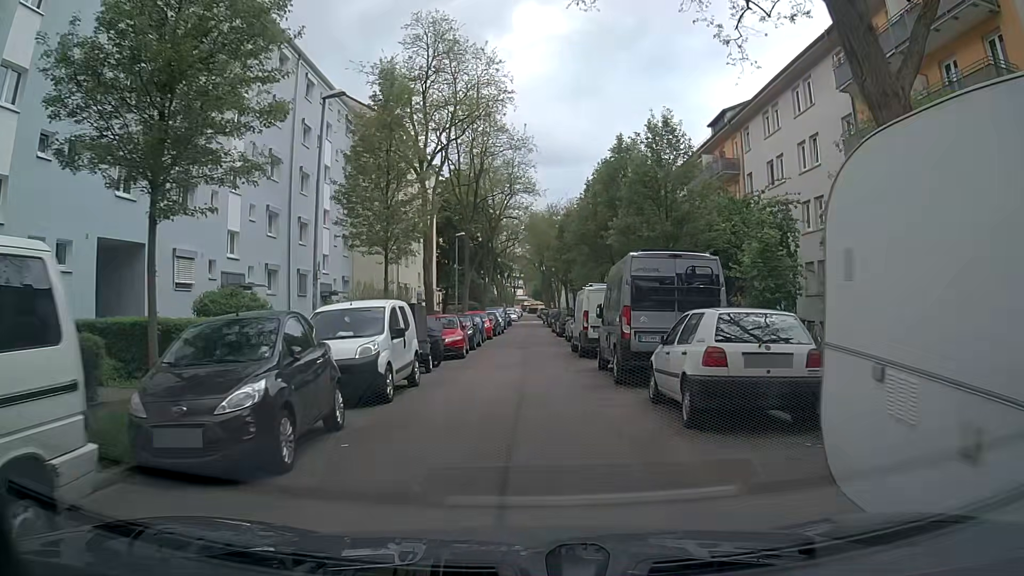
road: residential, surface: asphalt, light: Day
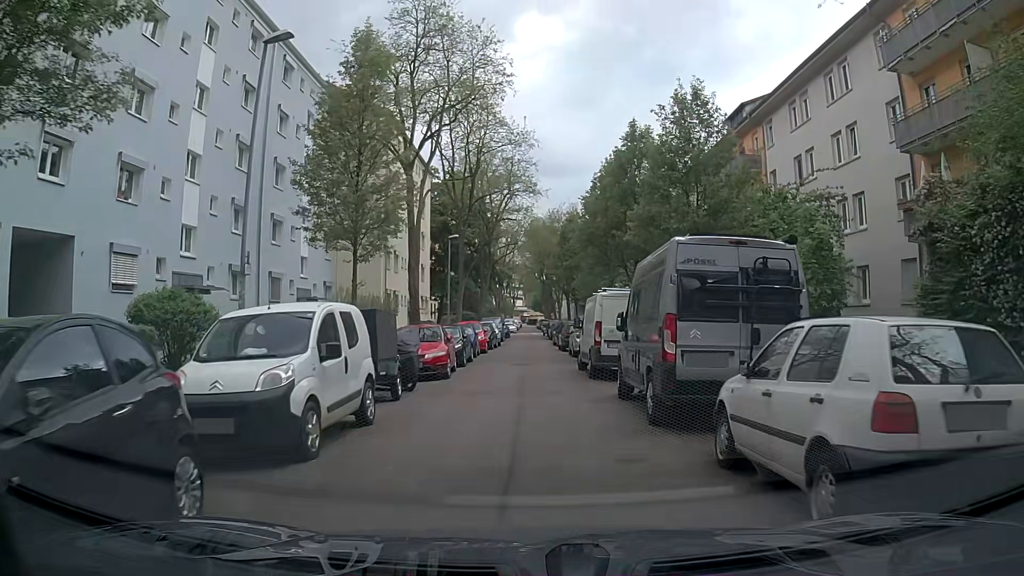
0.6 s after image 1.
(+0.1, +4.0) m; +2°
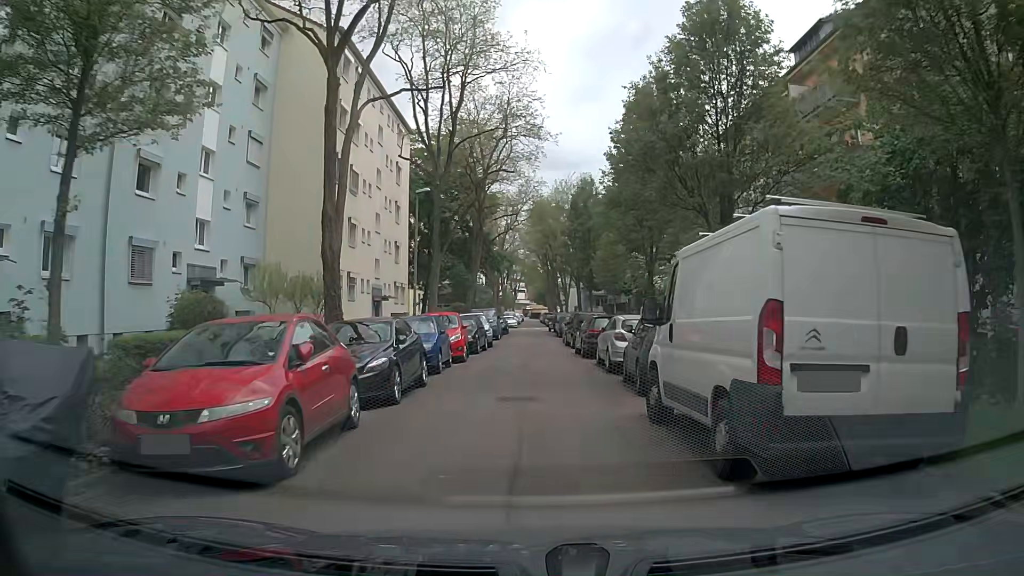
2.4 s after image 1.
(-0.2, +12.0) m; -1°
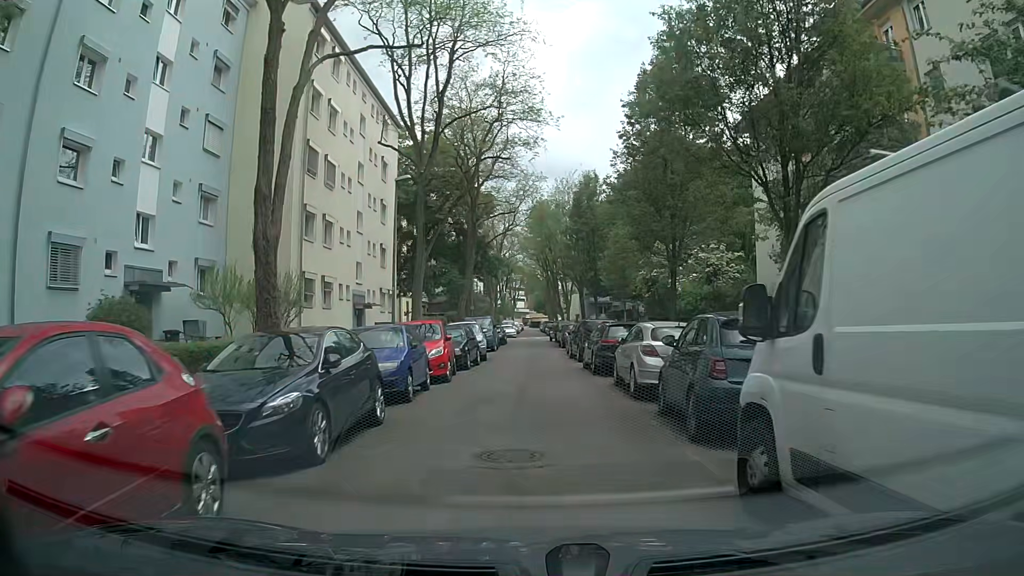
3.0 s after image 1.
(0.0, +4.1) m; +2°
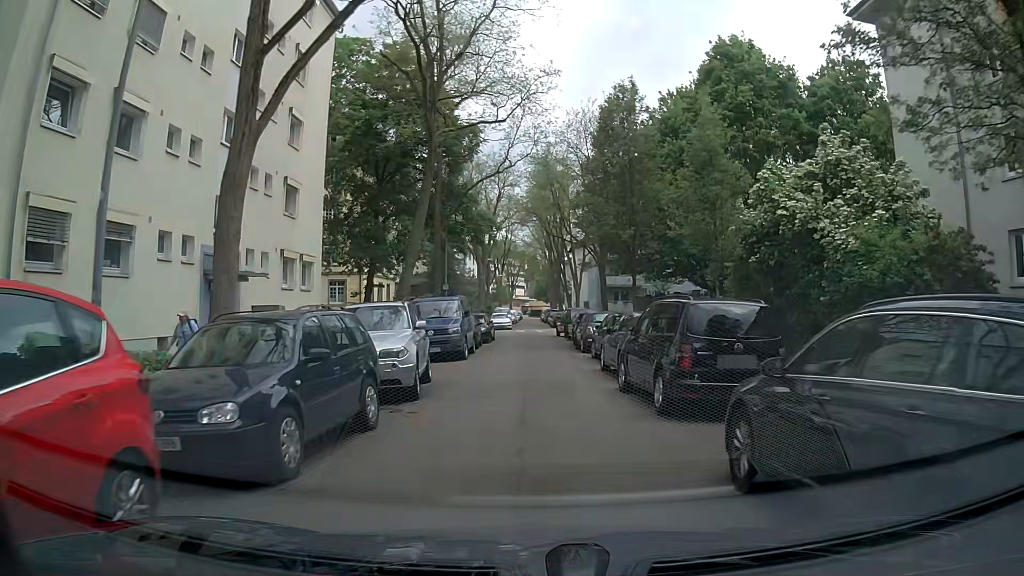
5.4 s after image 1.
(-0.4, +16.3) m; 0°
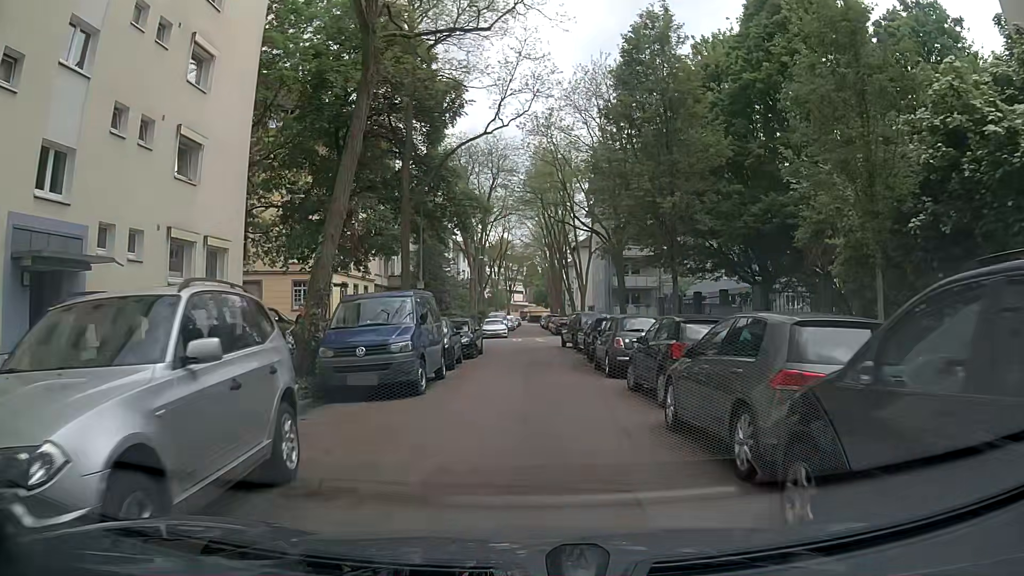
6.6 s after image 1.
(-0.2, +8.1) m; -1°
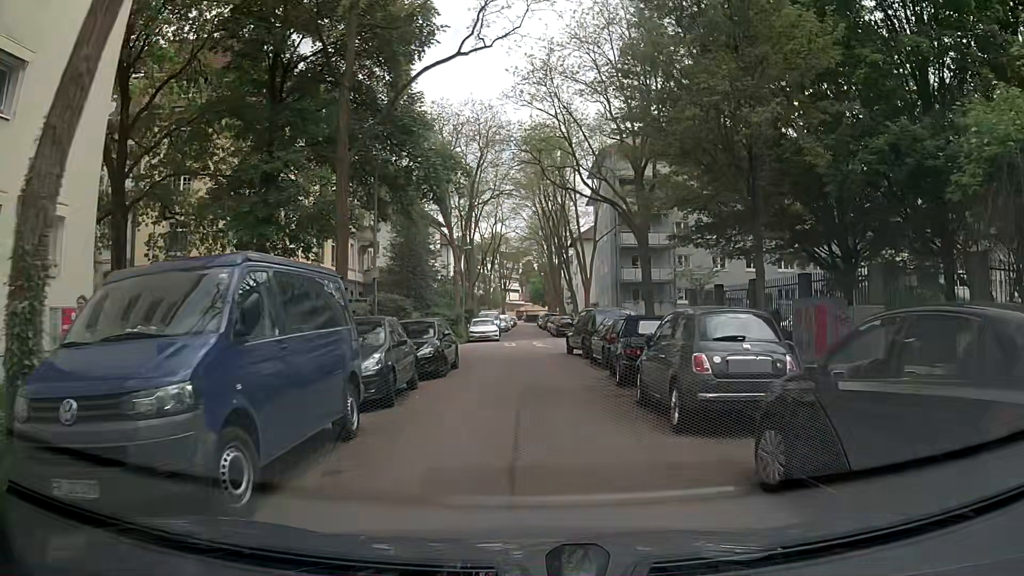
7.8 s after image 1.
(0.0, +7.8) m; +1°
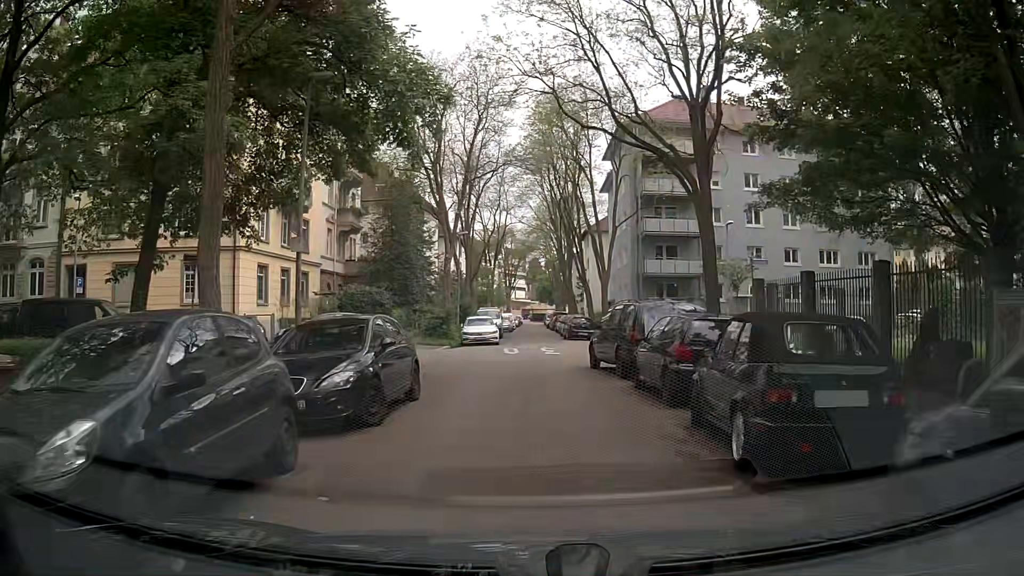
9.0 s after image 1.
(-0.1, +7.5) m; -1°
